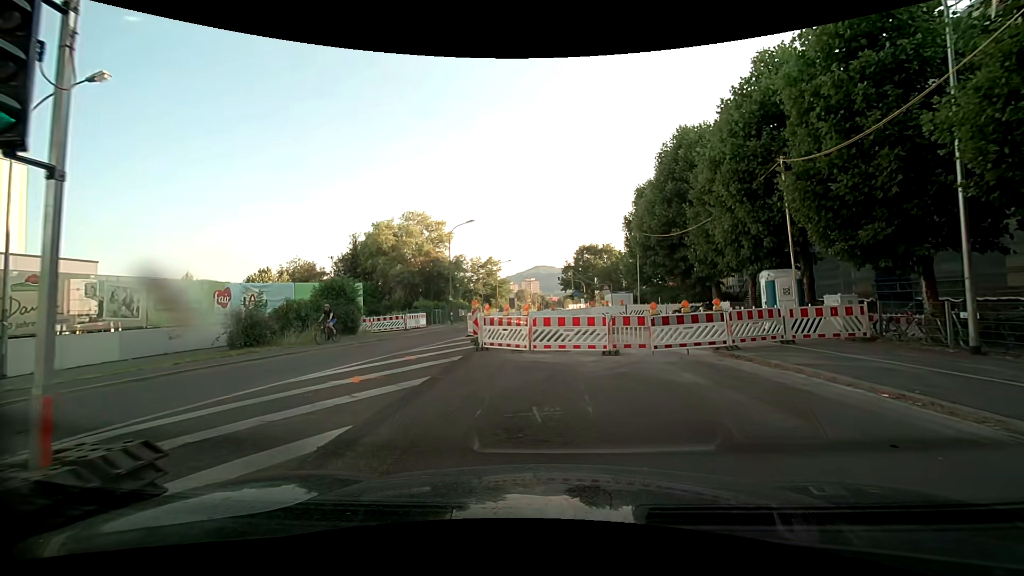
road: secondary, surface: asphalt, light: Day
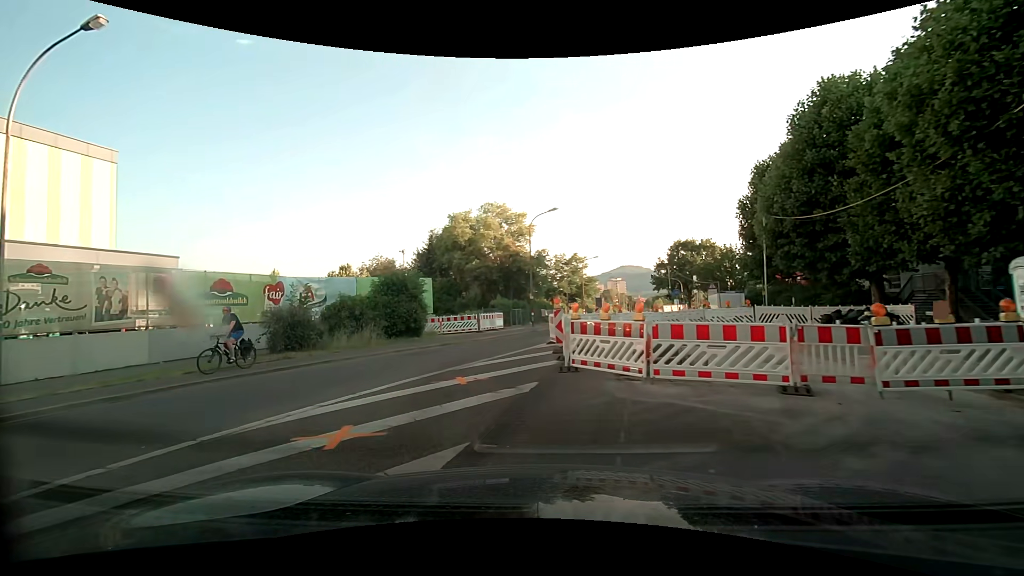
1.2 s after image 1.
(-0.5, +5.2) m; -11°
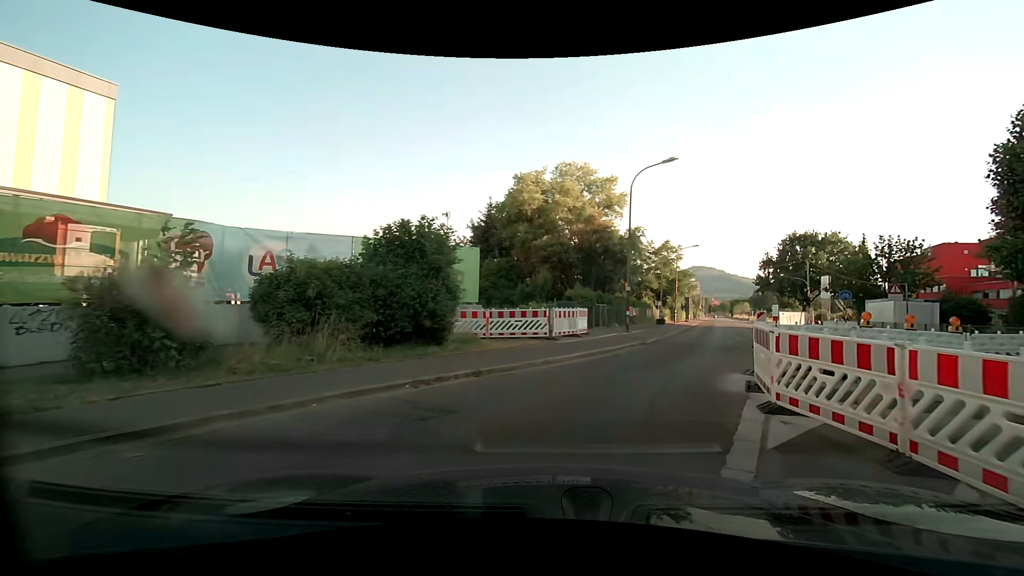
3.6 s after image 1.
(-1.6, +12.0) m; -6°
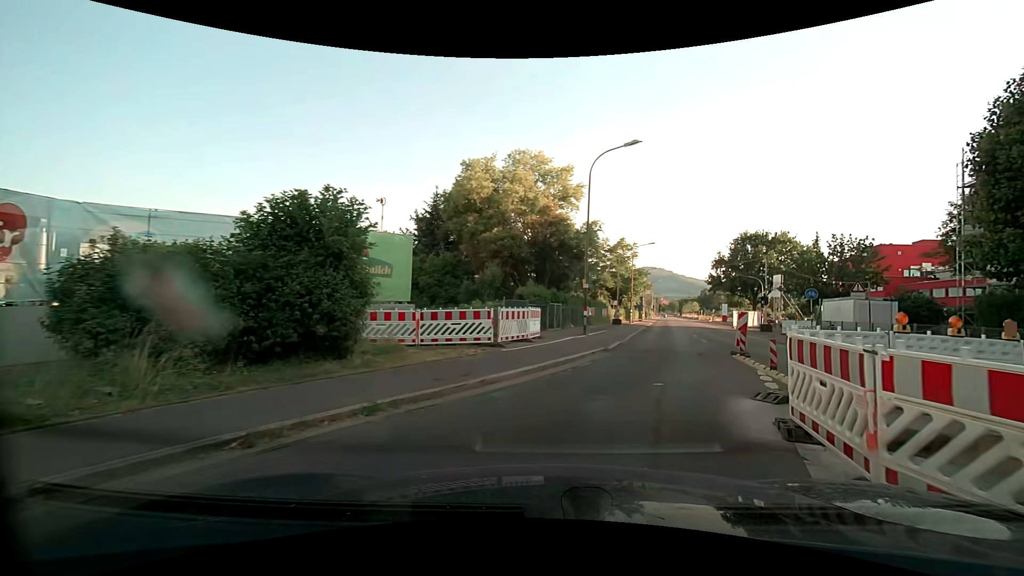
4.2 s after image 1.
(+0.2, +3.3) m; +5°
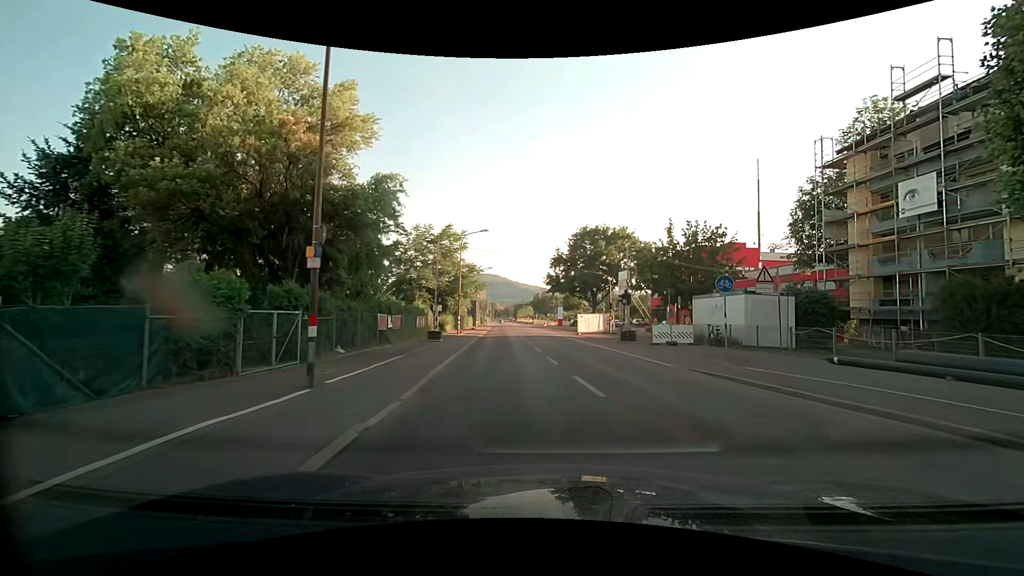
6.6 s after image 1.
(+2.8, +13.8) m; +18°
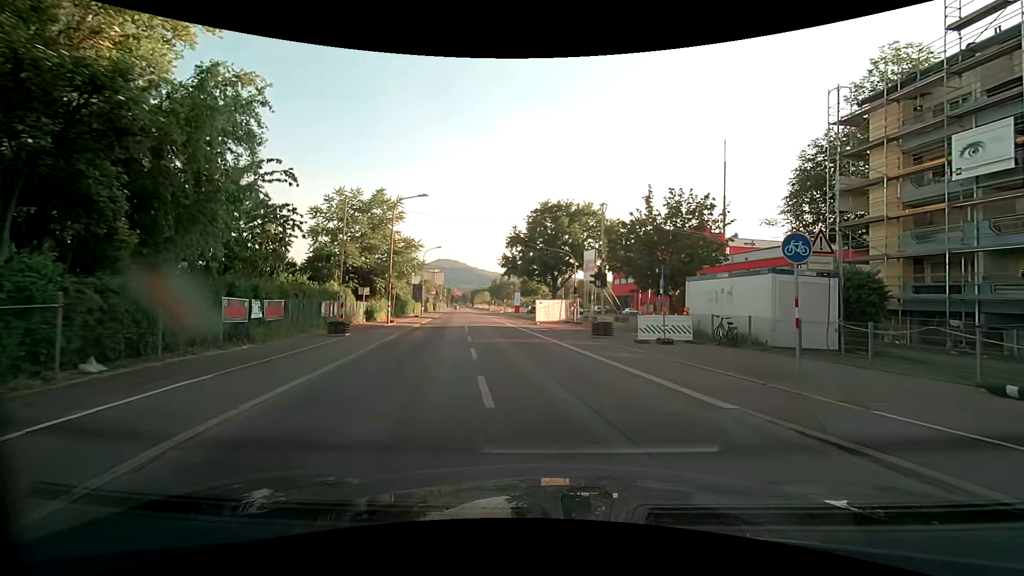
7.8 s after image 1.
(+0.4, +8.0) m; +6°
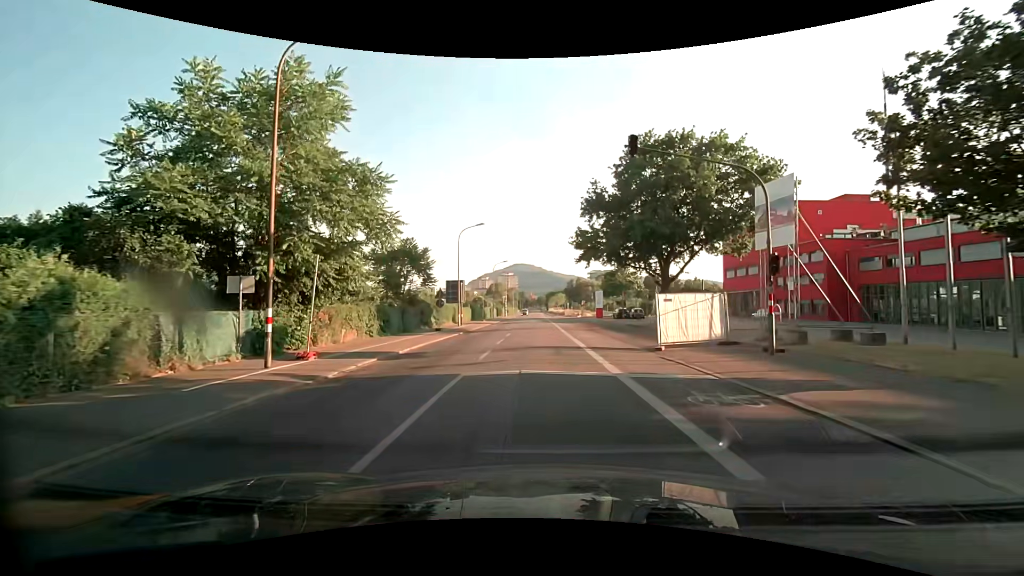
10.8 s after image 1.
(-1.9, +22.5) m; -10°
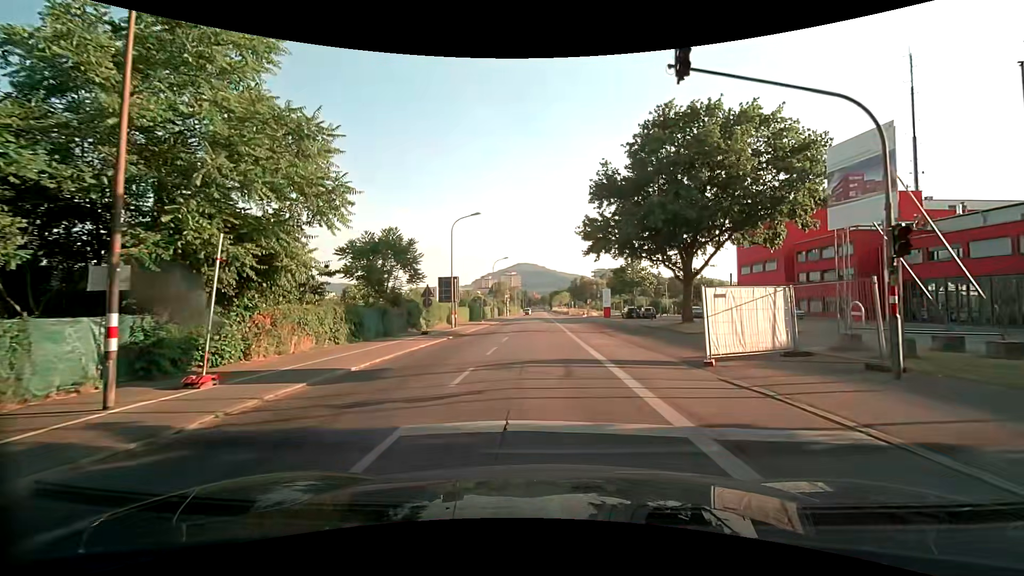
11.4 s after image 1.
(0.0, +4.8) m; 0°
(0, +10) (0, +20) (0, +30) (0, +40) (0, +50) (0, +60) (-1, +70) (-1, +80) (-1, +90) (-1, +100) m
